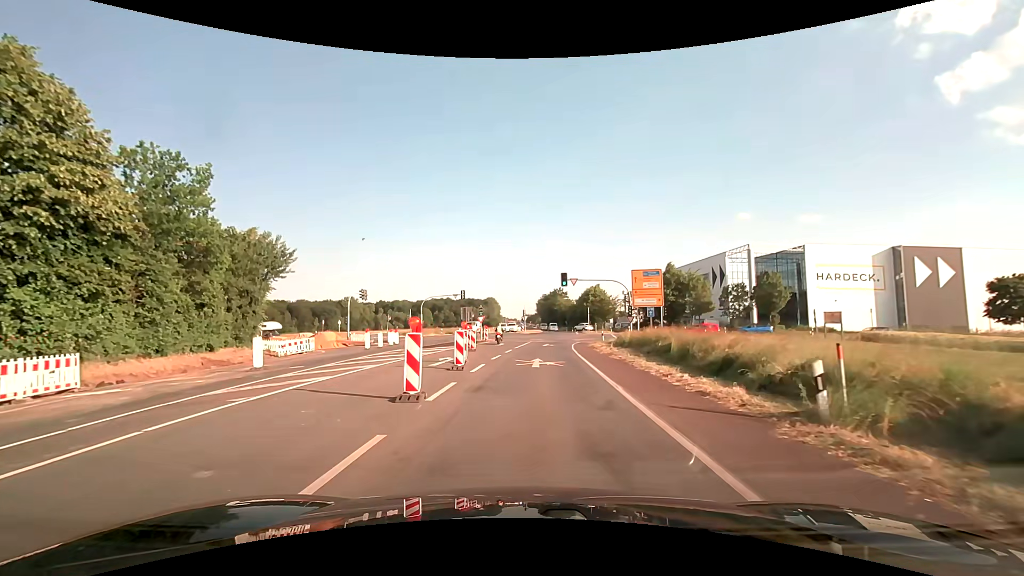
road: secondary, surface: asphalt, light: Day
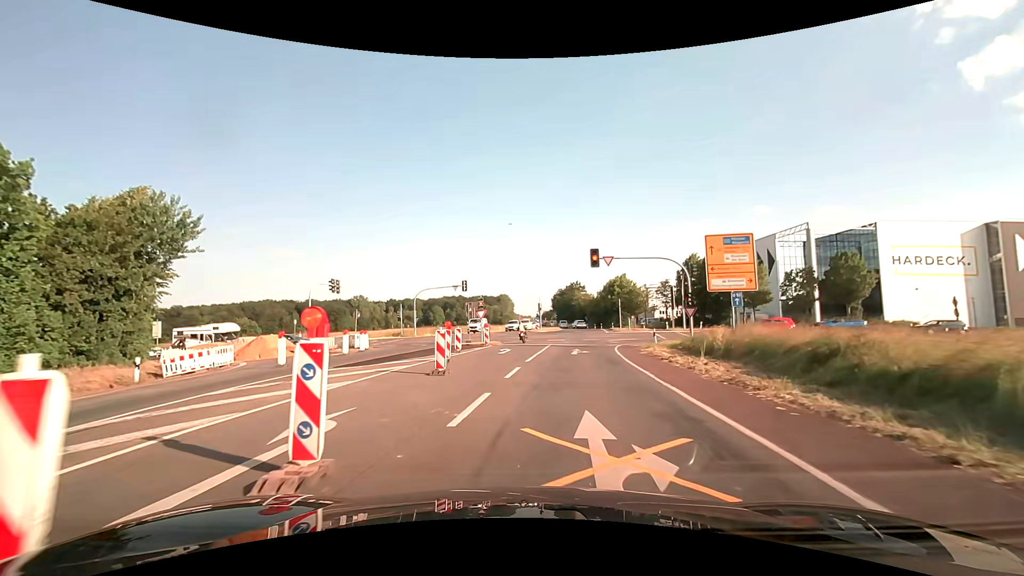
(0.0, +13.9) m; -1°
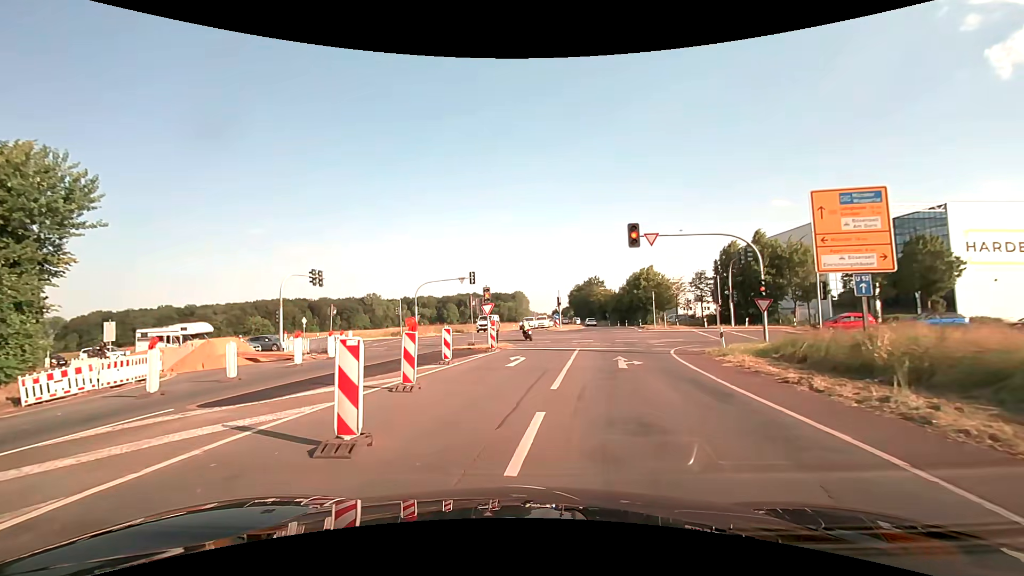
(-0.1, +8.1) m; -2°
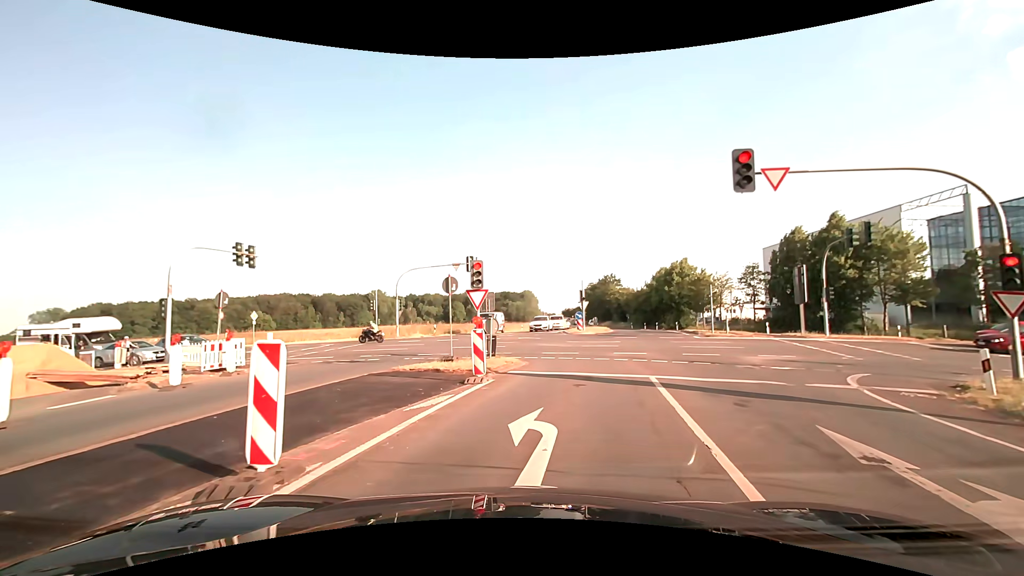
(-0.2, +12.3) m; -2°
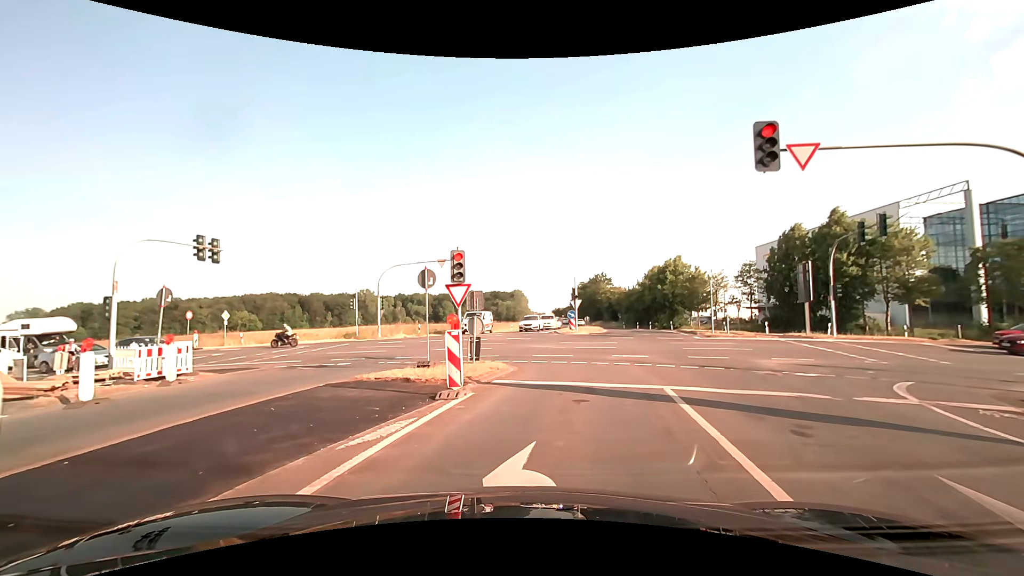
(0.0, +2.2) m; +1°
(+1, +10) (+1, +20) (-3, +29) (-11, +34) (-21, +37) (-31, +39) (-41, +41) (-50, +43) (-60, +44) (-70, +46) m
